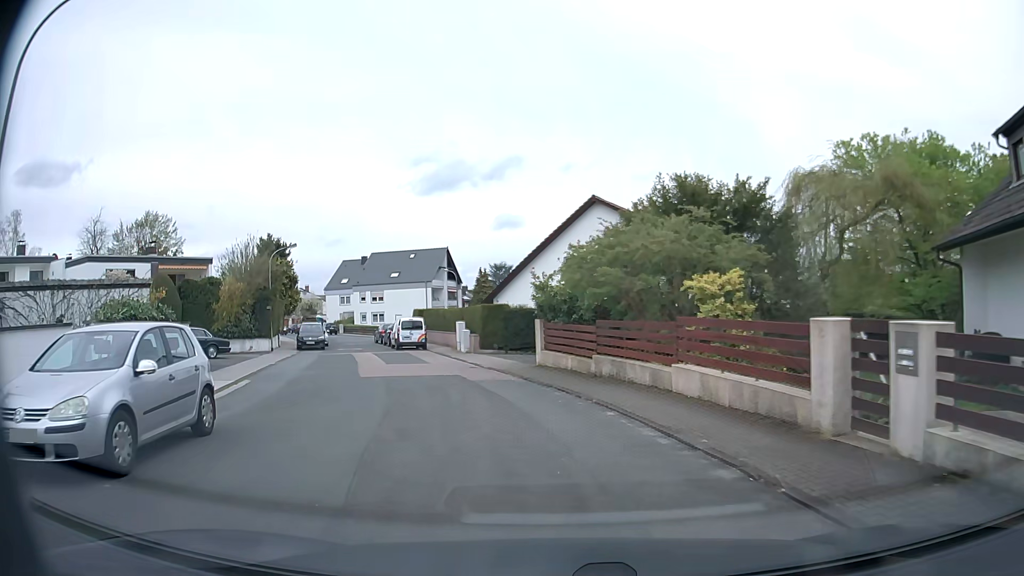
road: residential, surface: asphalt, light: Day
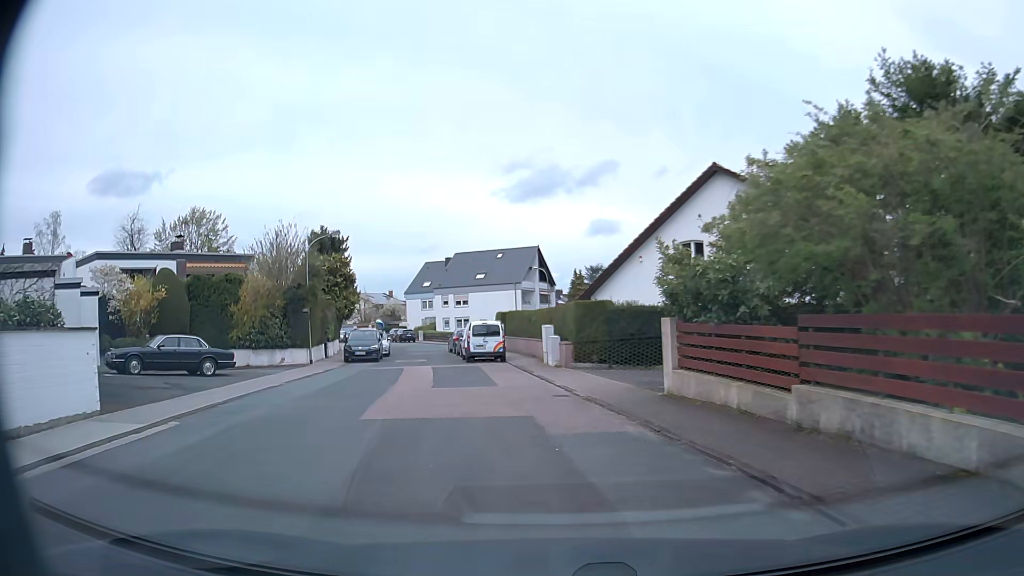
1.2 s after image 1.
(-0.6, +8.4) m; -8°
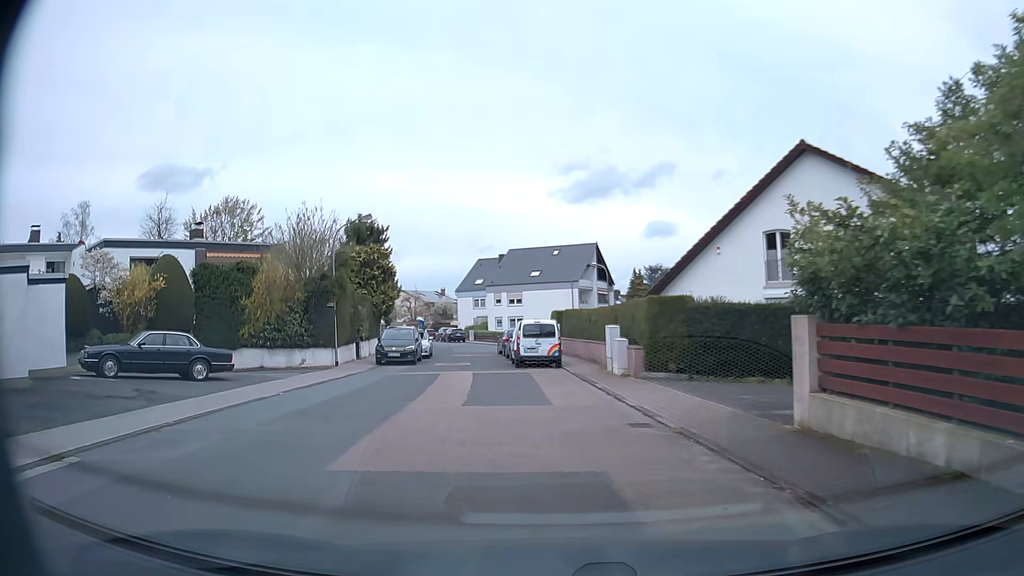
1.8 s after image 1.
(-0.2, +4.3) m; -5°
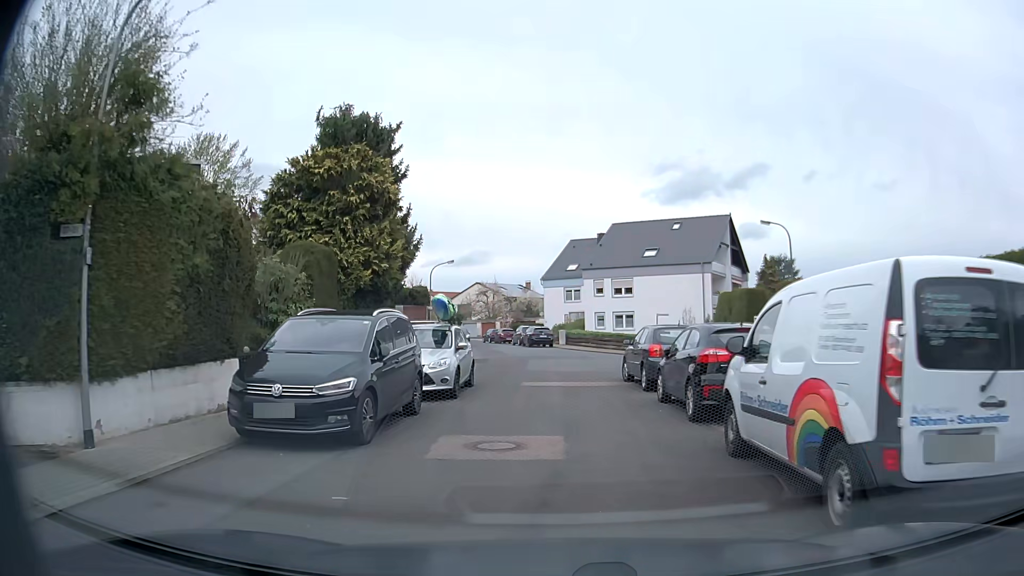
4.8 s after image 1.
(-2.6, +21.4) m; -8°
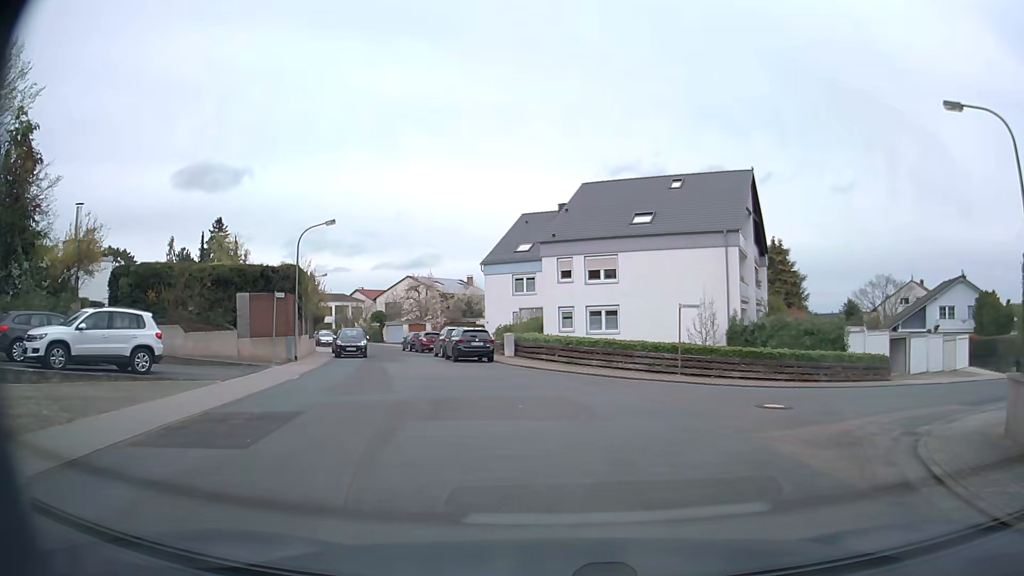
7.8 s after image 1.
(+0.2, +19.0) m; +4°
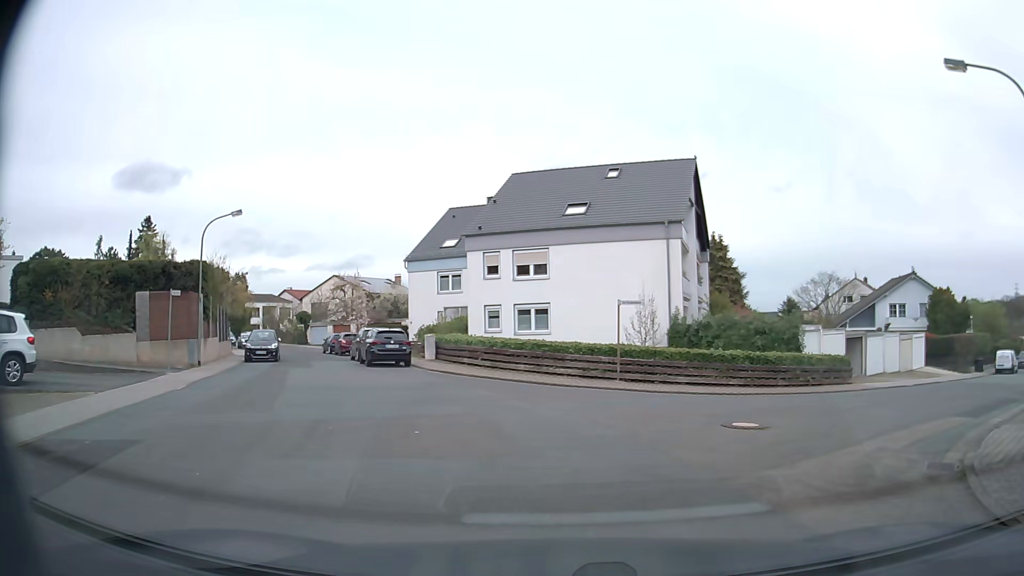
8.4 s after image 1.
(+0.1, +2.9) m; +5°
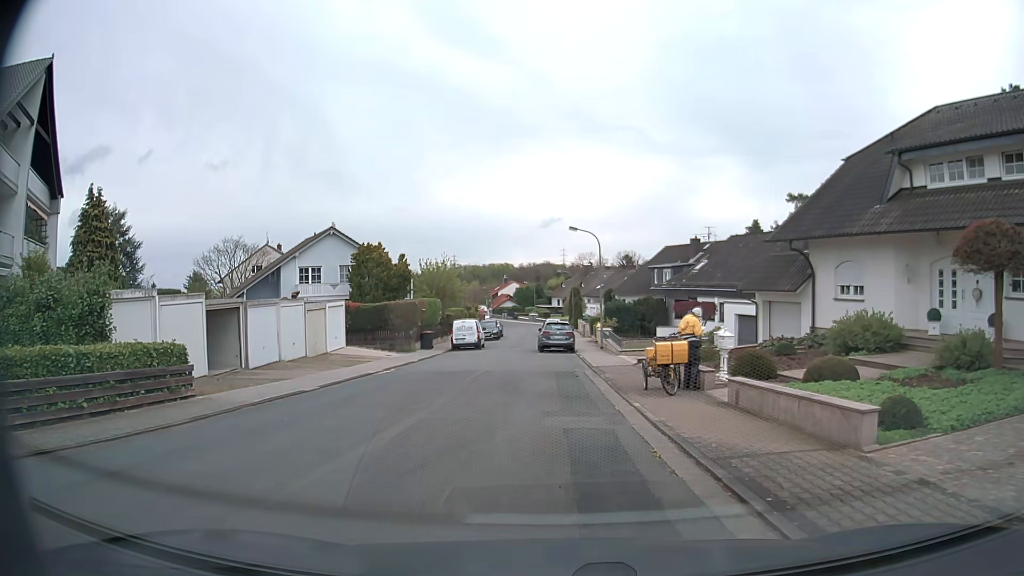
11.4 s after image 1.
(+6.2, +12.6) m; +50°
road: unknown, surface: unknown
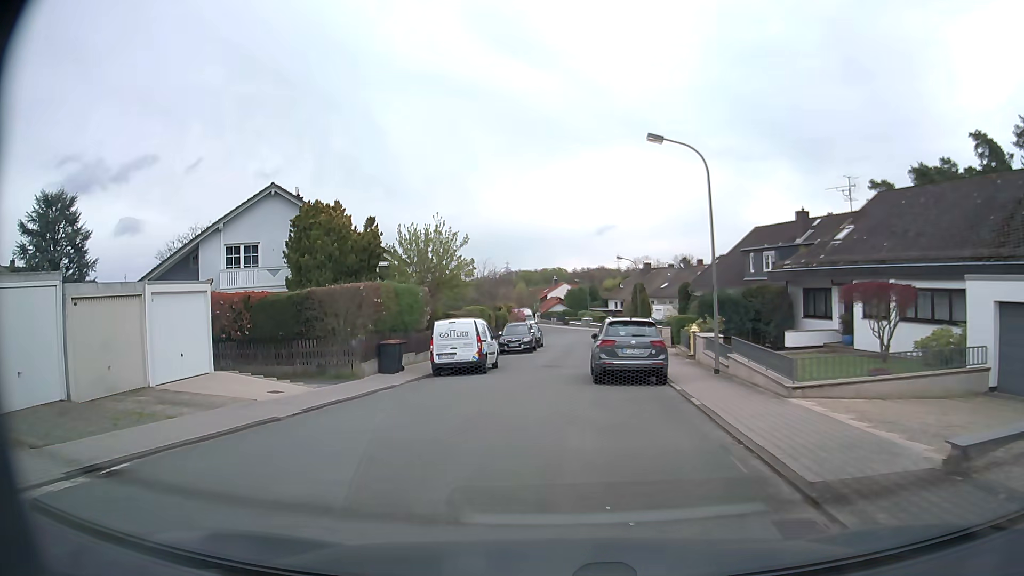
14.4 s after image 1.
(-0.1, +18.5) m; -4°
(-1, +10) (-1, +20) (0, +30) (0, +40) (+1, +50) (+2, +60) (+3, +70) (+3, +80) (+1, +90) (-1, +99) m
